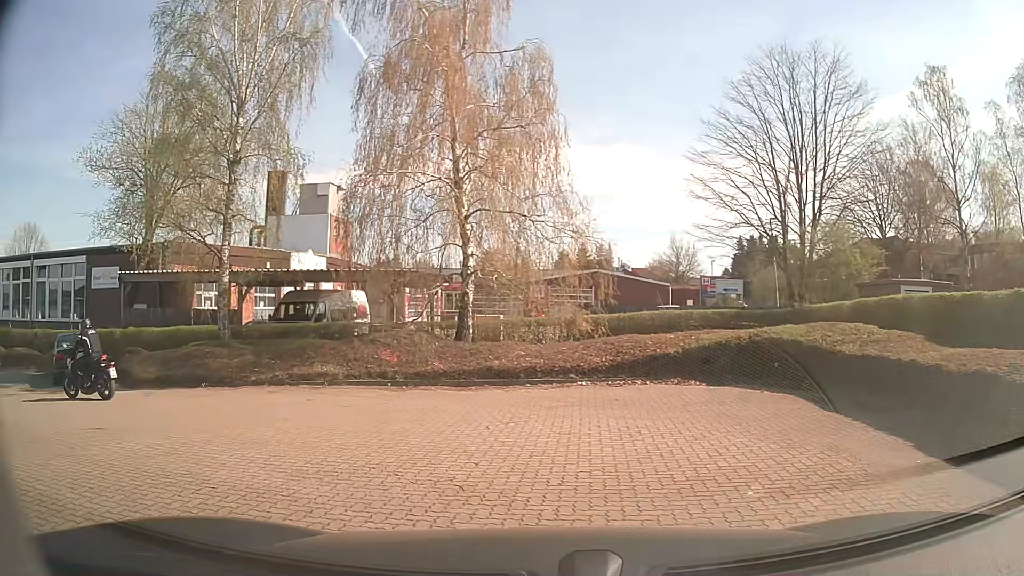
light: Day
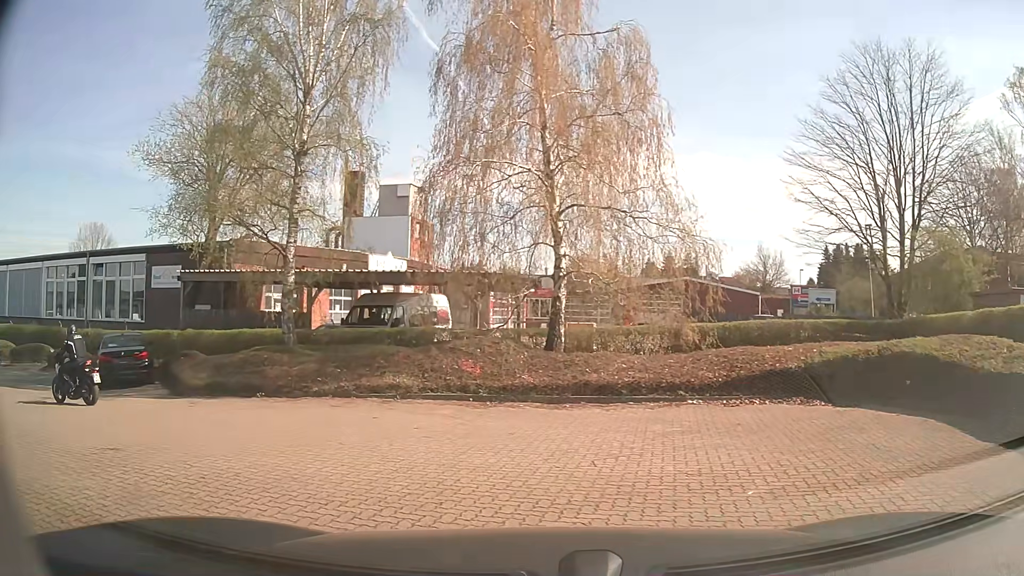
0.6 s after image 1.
(-0.1, +1.7) m; -5°
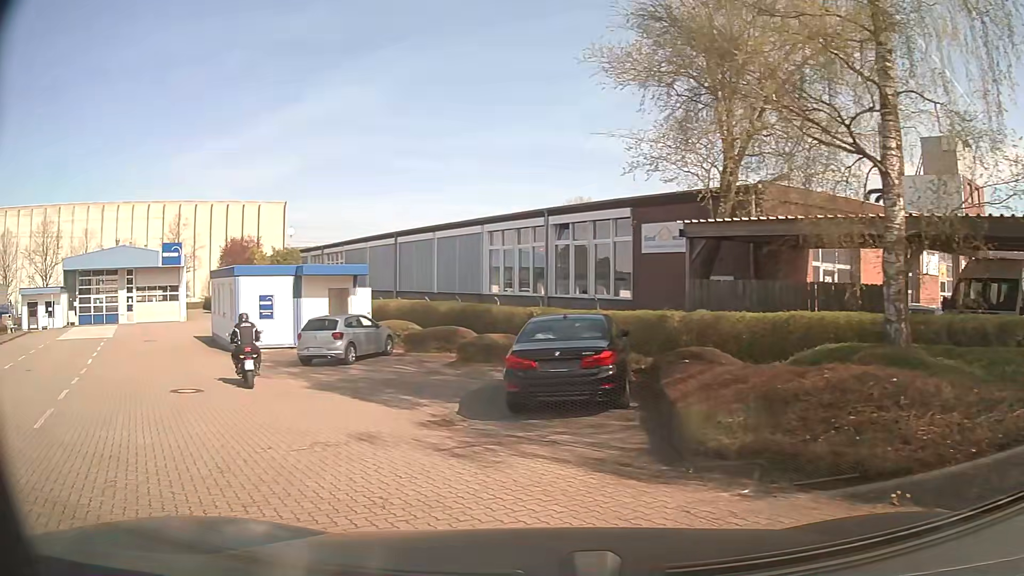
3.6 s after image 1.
(-3.3, +8.5) m; -44°
